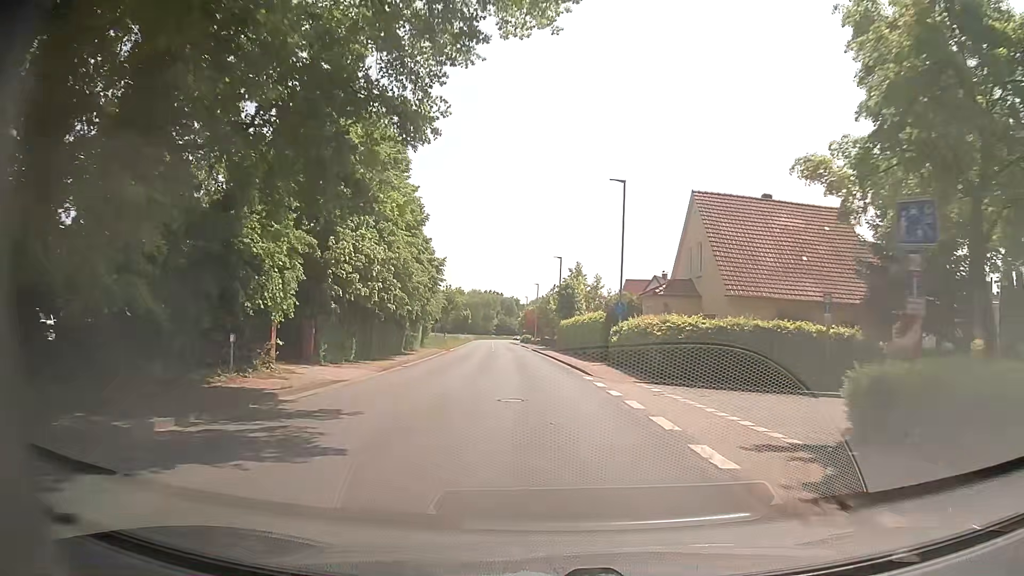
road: tertiary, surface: asphalt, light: Day
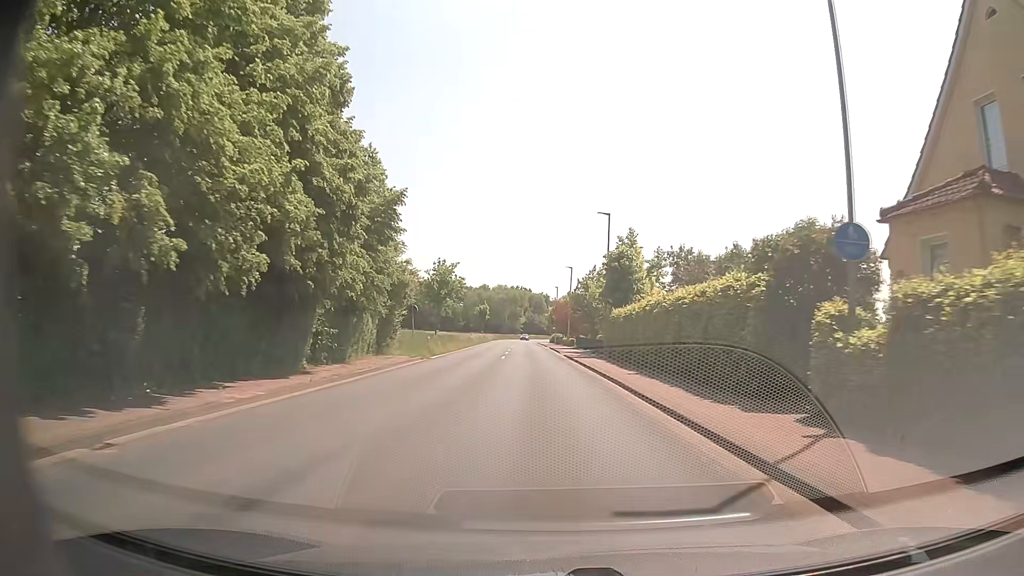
(-0.5, +22.8) m; -3°
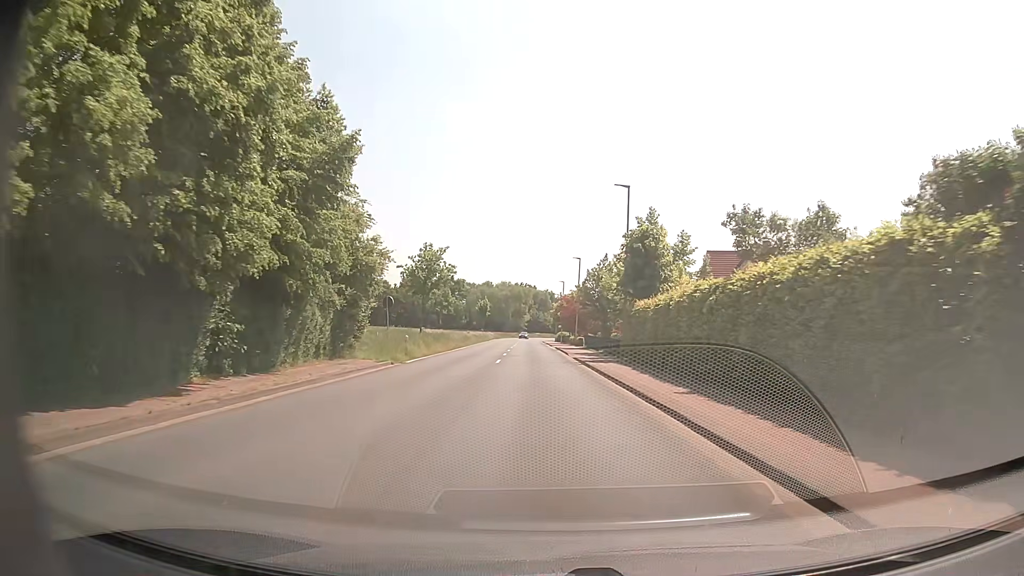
(0.0, +7.6) m; -1°
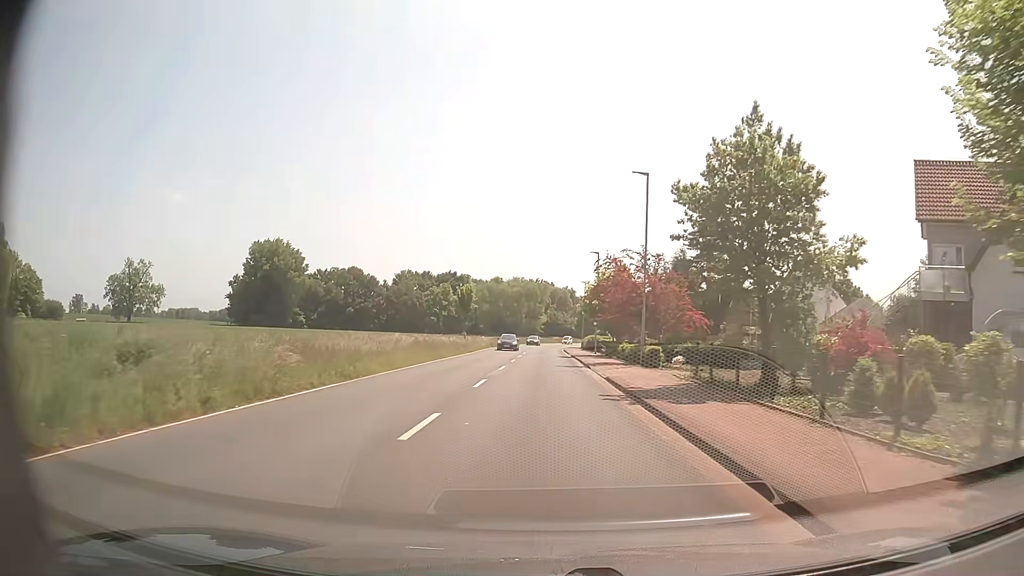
(0.0, +38.0) m; 0°
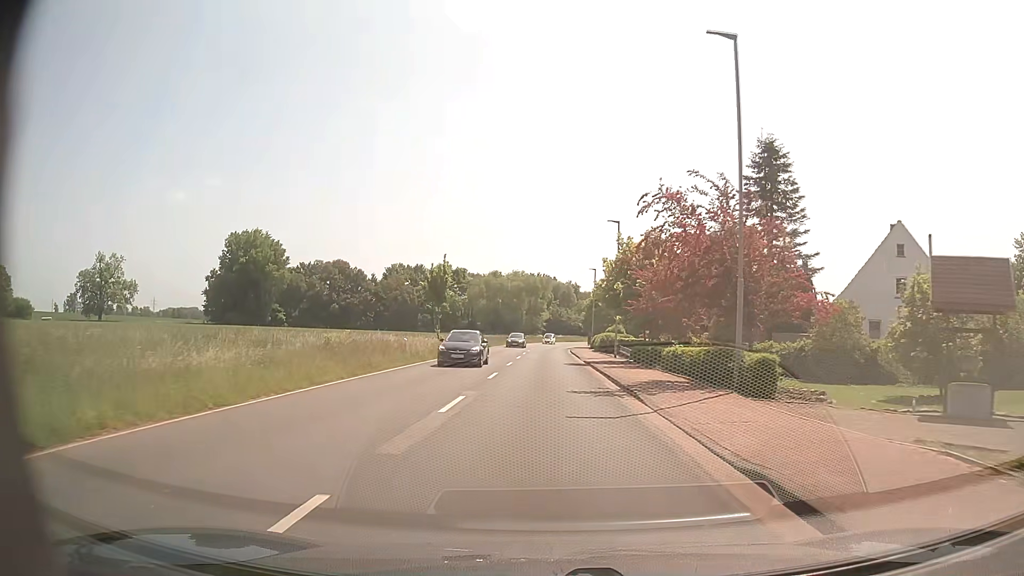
(-0.1, +15.3) m; -1°
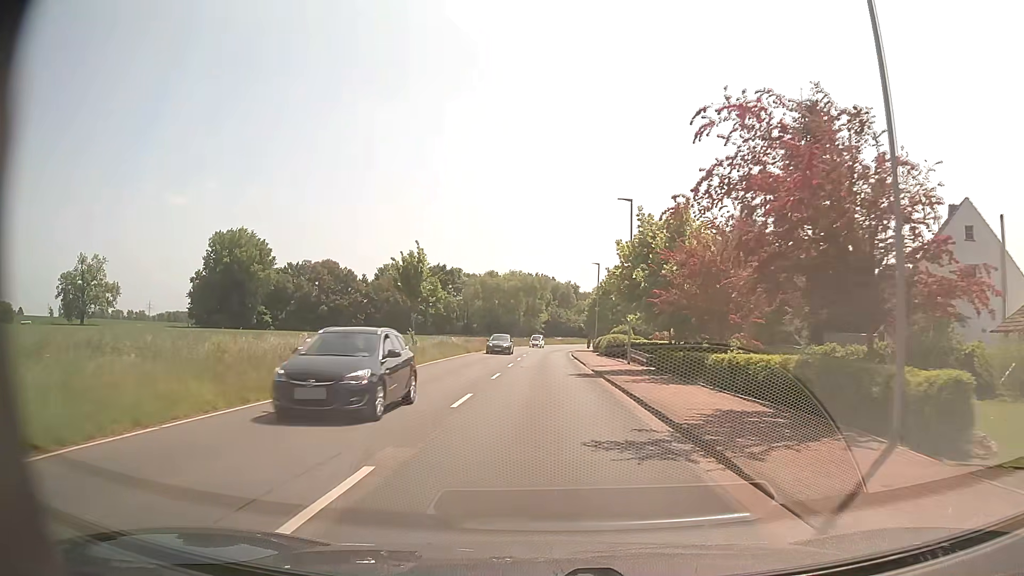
(0.0, +7.6) m; 0°
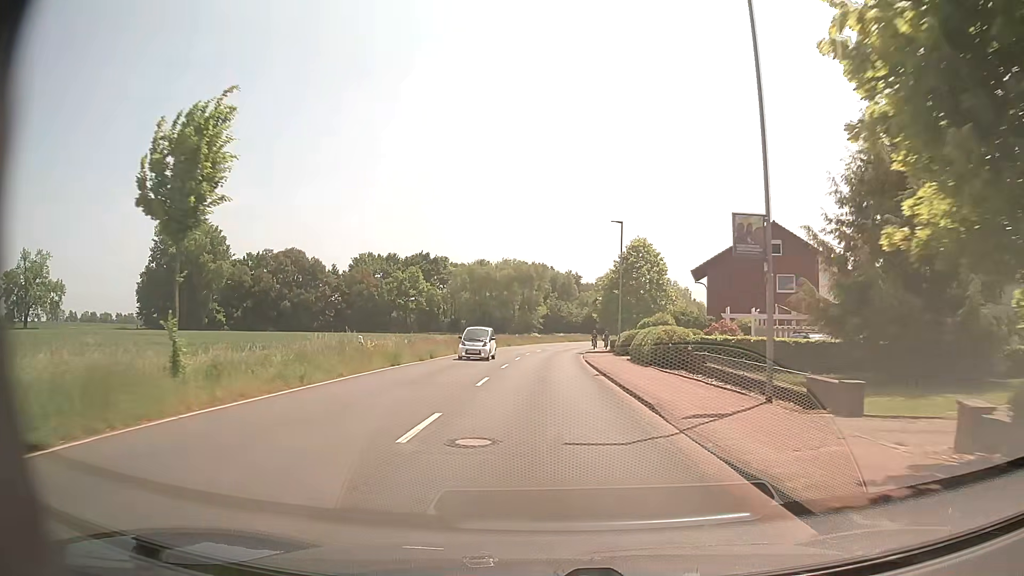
(0.0, +22.9) m; 0°
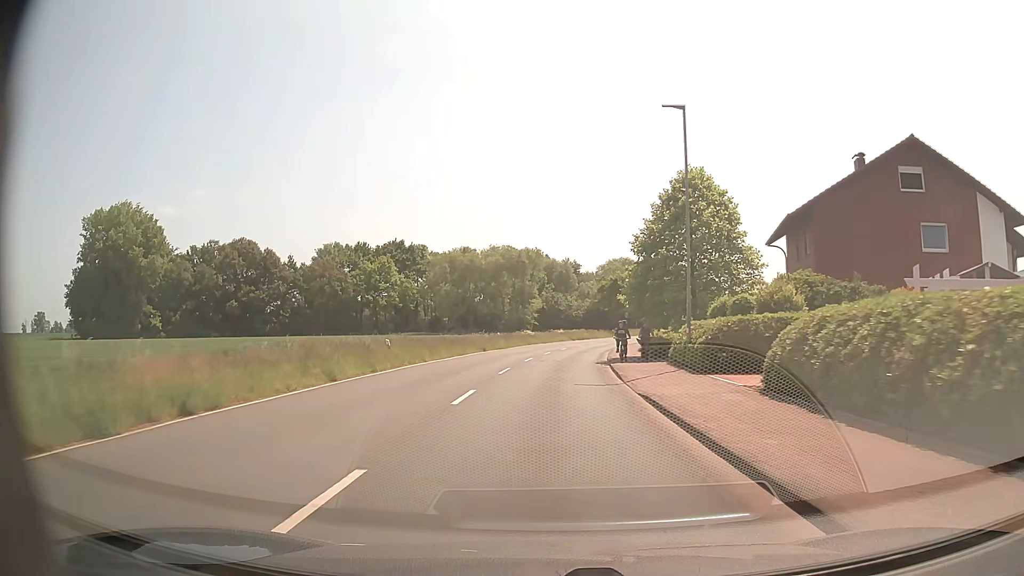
(+0.2, +23.0) m; +1°
(0, +10) (0, +20) (+1, +30) (+2, +40) (+3, +50) (+4, +60) (+6, +70) (+9, +79) (+12, +89) (+16, +98) m
